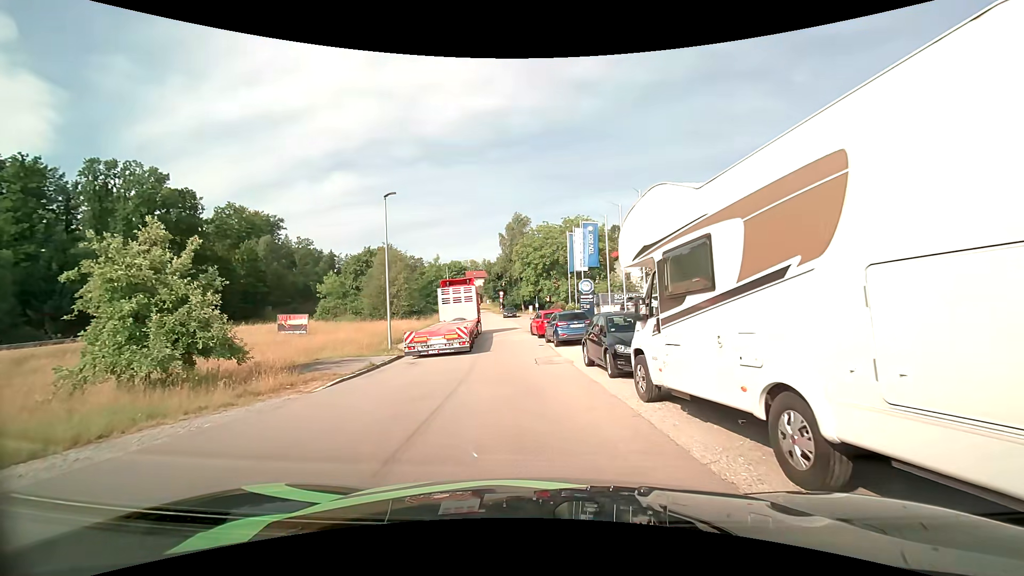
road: residential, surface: asphalt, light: Day
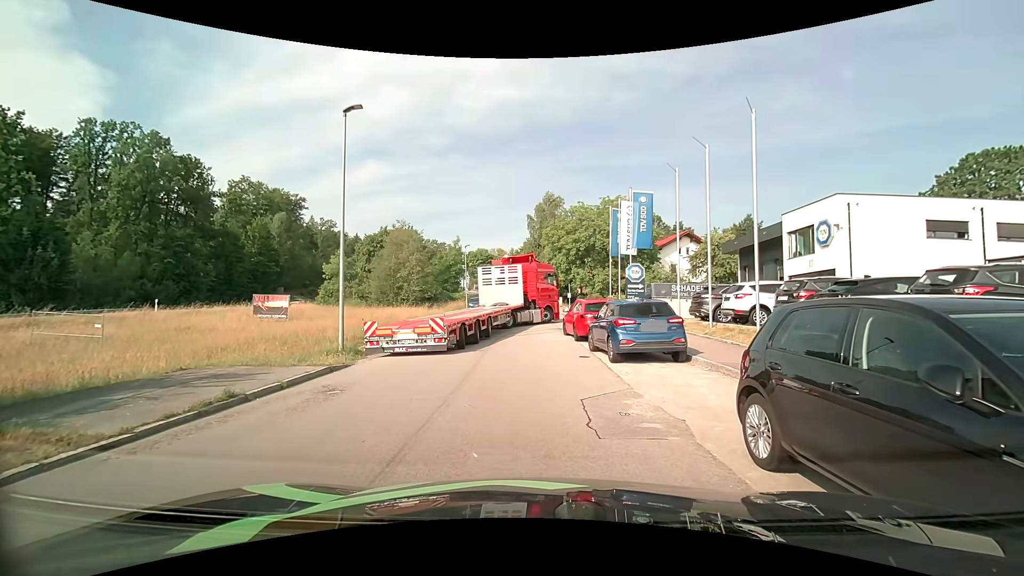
(-0.3, +9.0) m; -3°
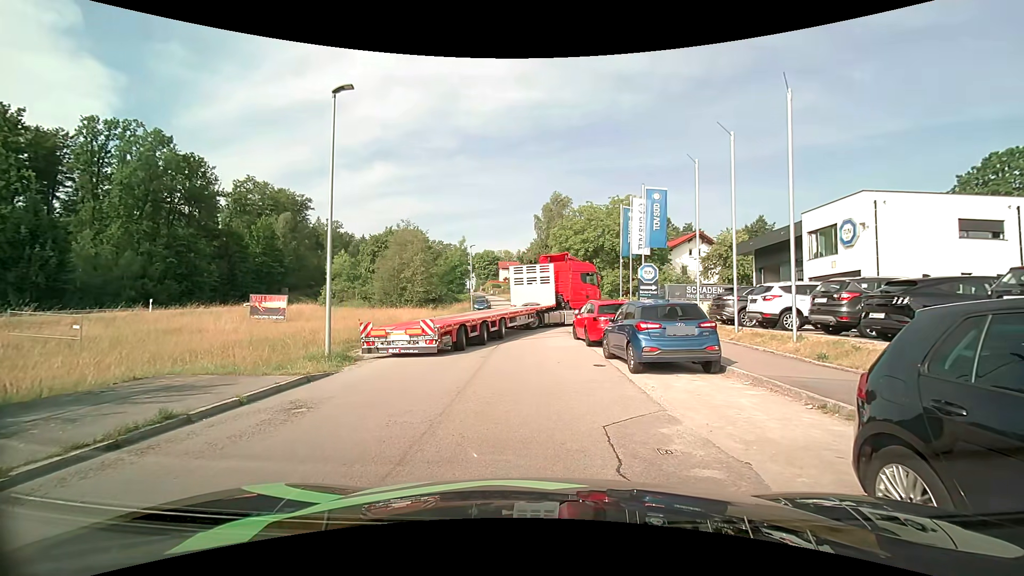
(0.0, +1.5) m; -1°
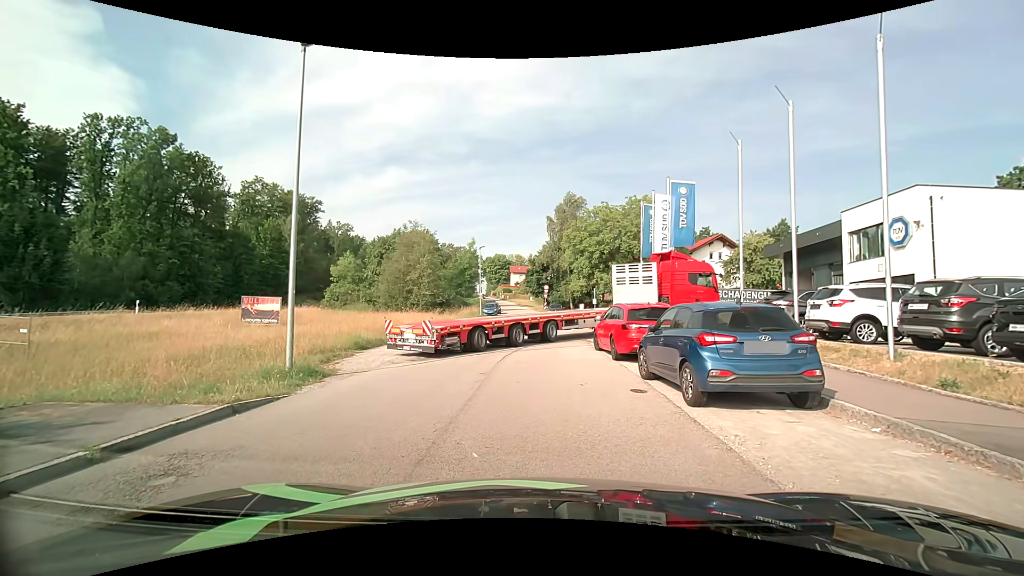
(0.0, +2.9) m; 0°
